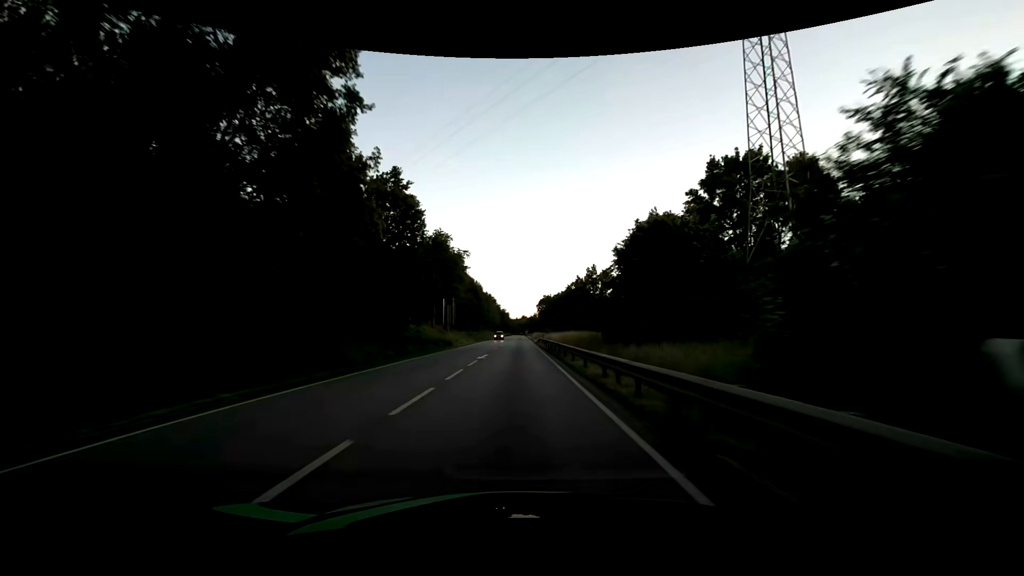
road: primary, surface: asphalt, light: Day
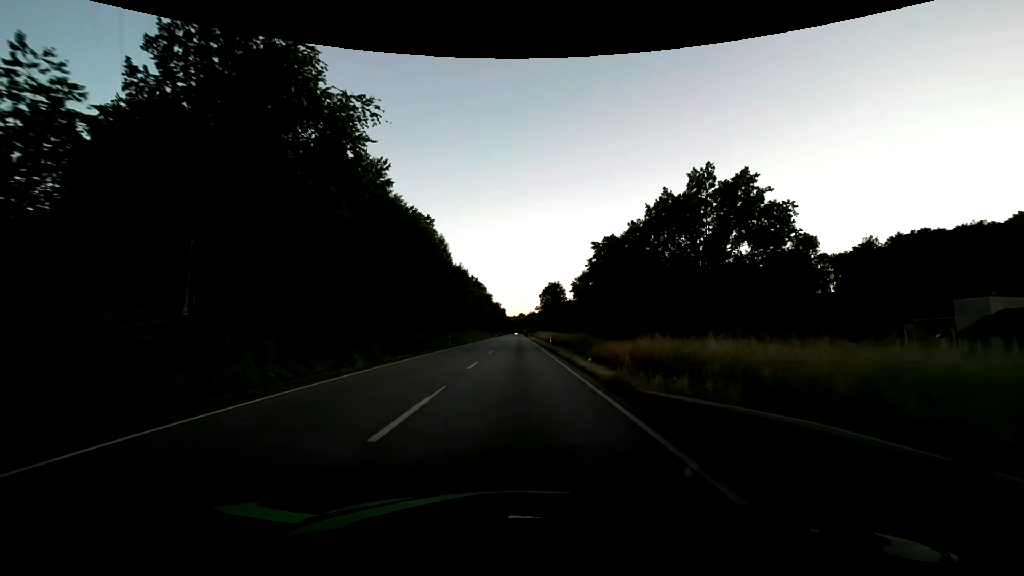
(+0.3, +58.4) m; 0°
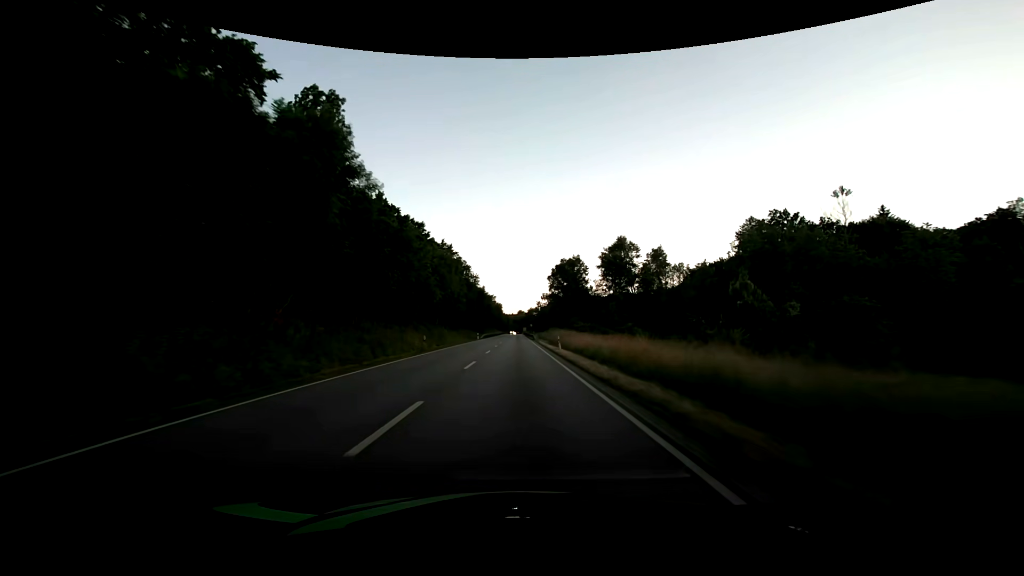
(+0.1, +60.6) m; 0°
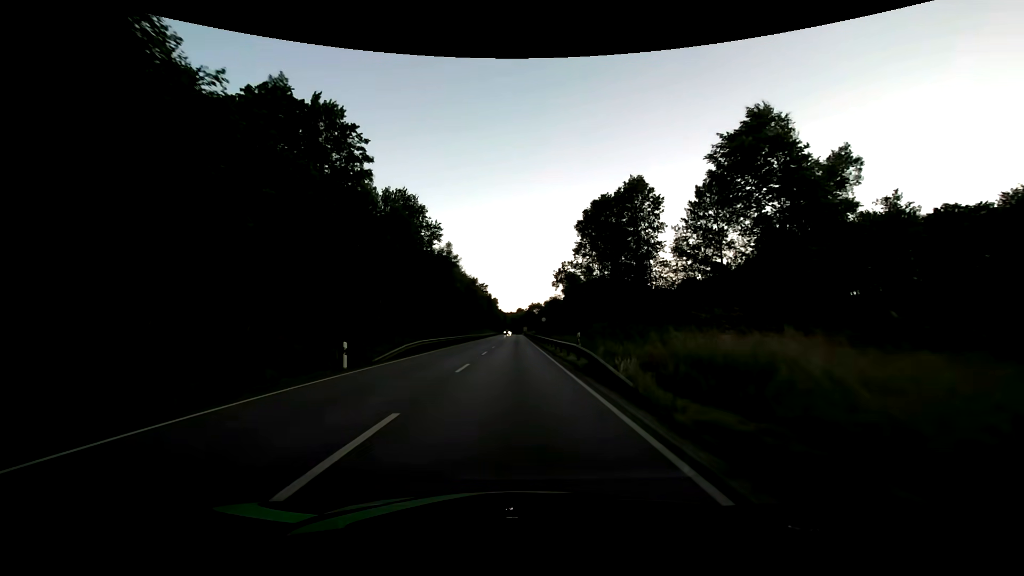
(+0.1, +61.7) m; 0°
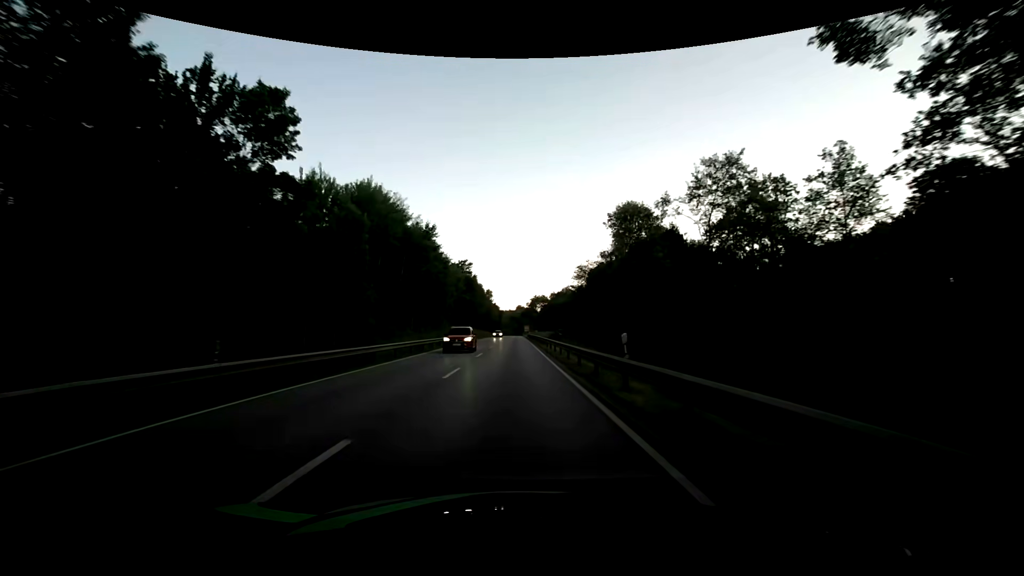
(+0.2, +62.3) m; 0°
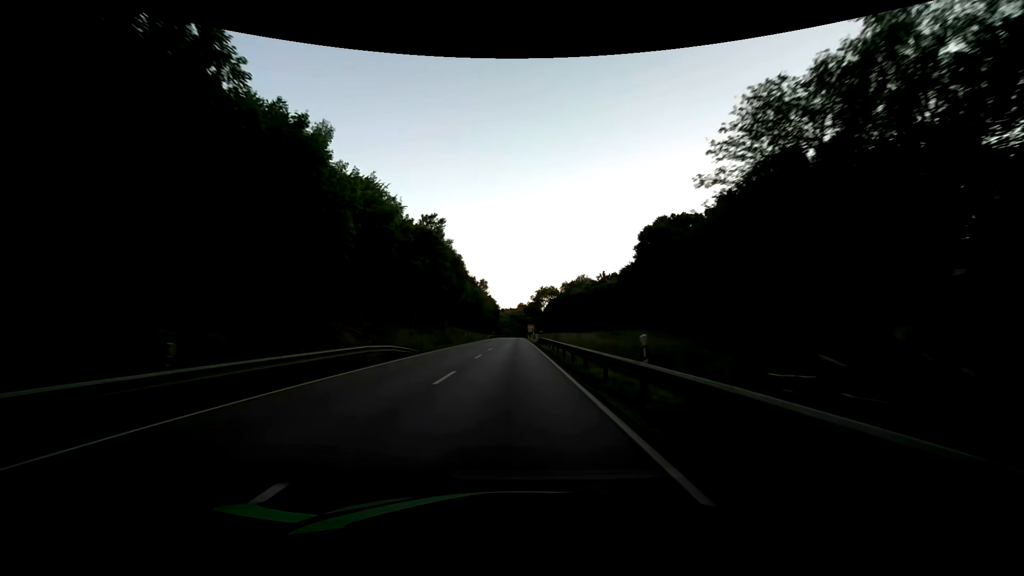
(-0.3, +49.9) m; -1°
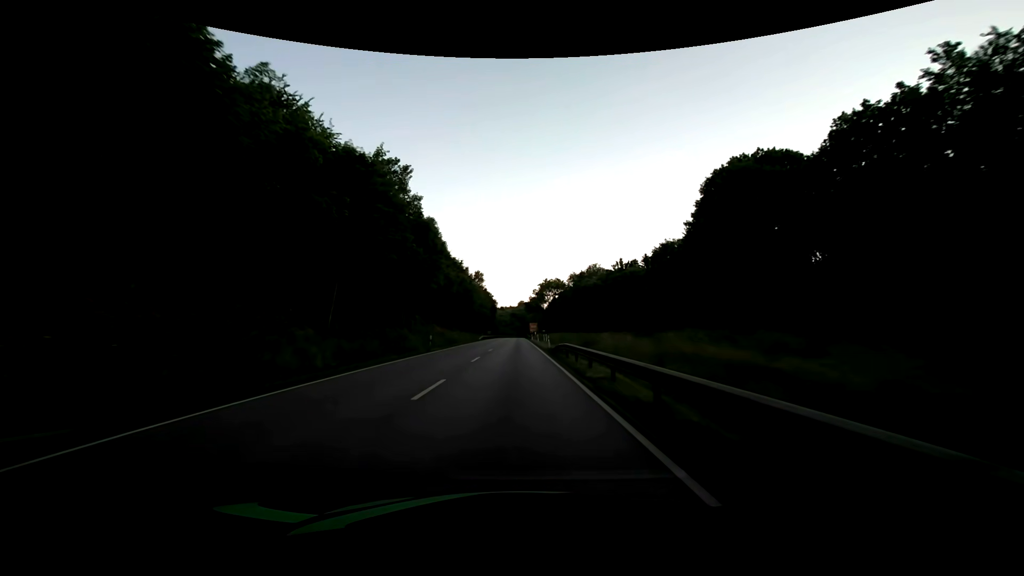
(+0.1, +25.0) m; 0°
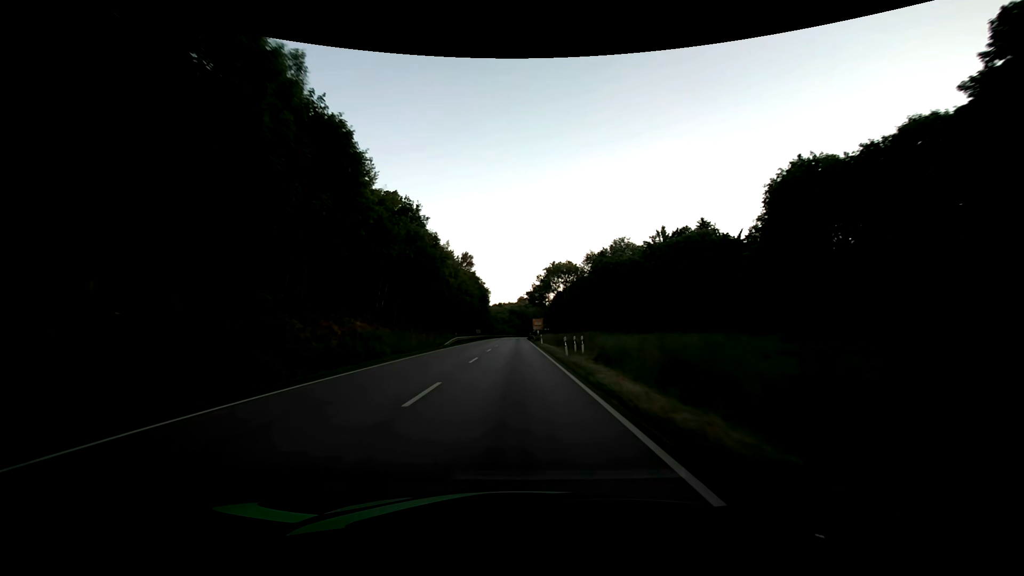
(+0.2, +37.5) m; 0°
(0, +10) (0, +20) (0, +30) (0, +40) (0, +50) (0, +60) (0, +70) (0, +80) (0, +90) (0, +100) m
